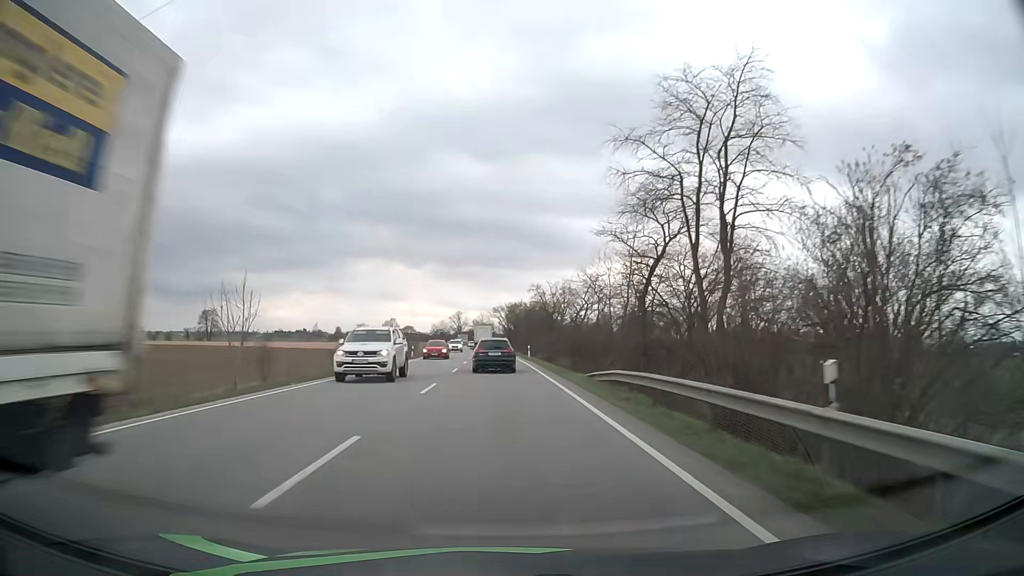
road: primary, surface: asphalt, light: Day
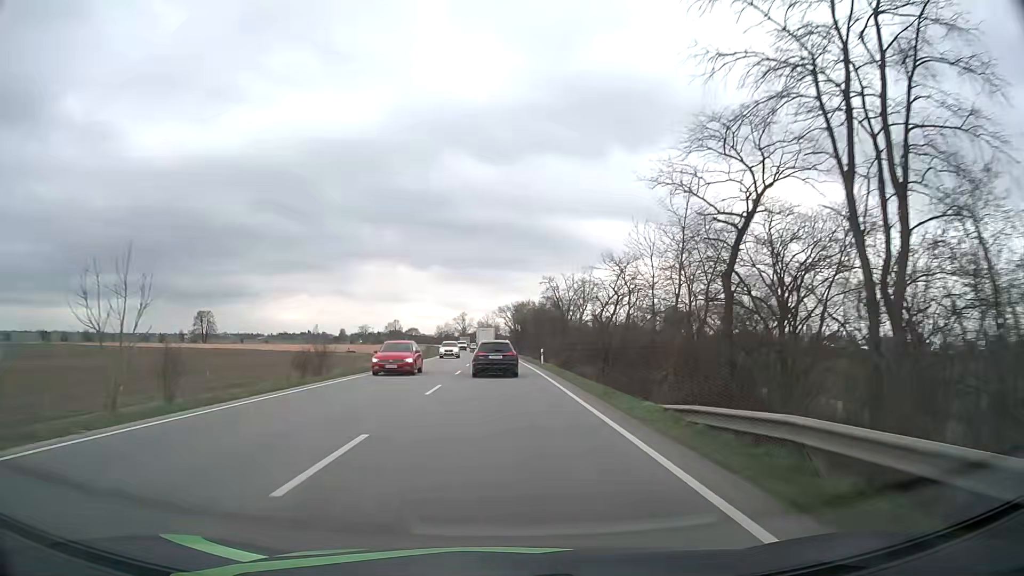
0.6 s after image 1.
(-0.1, +11.5) m; -1°
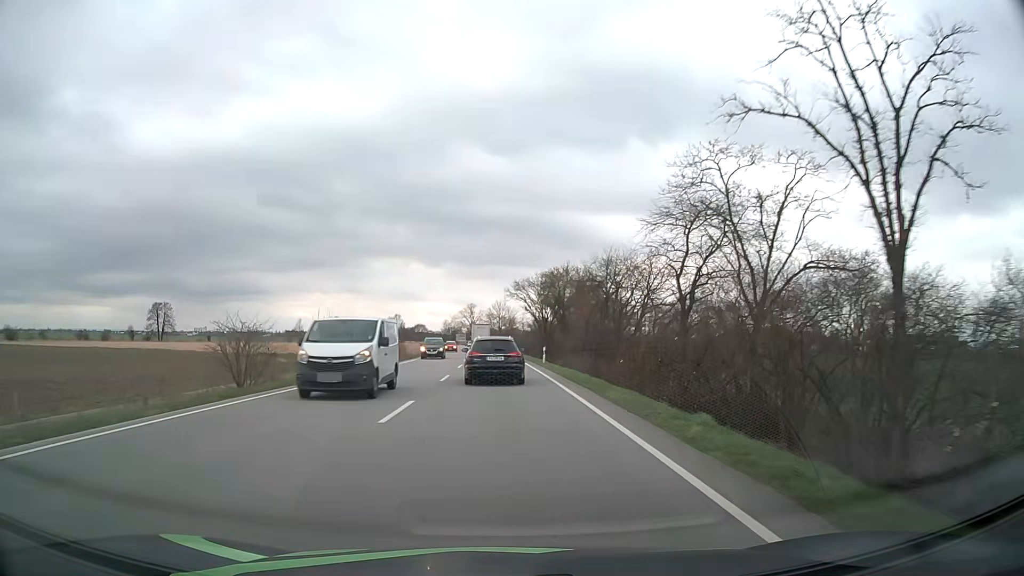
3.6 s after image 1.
(-0.6, +54.0) m; -1°
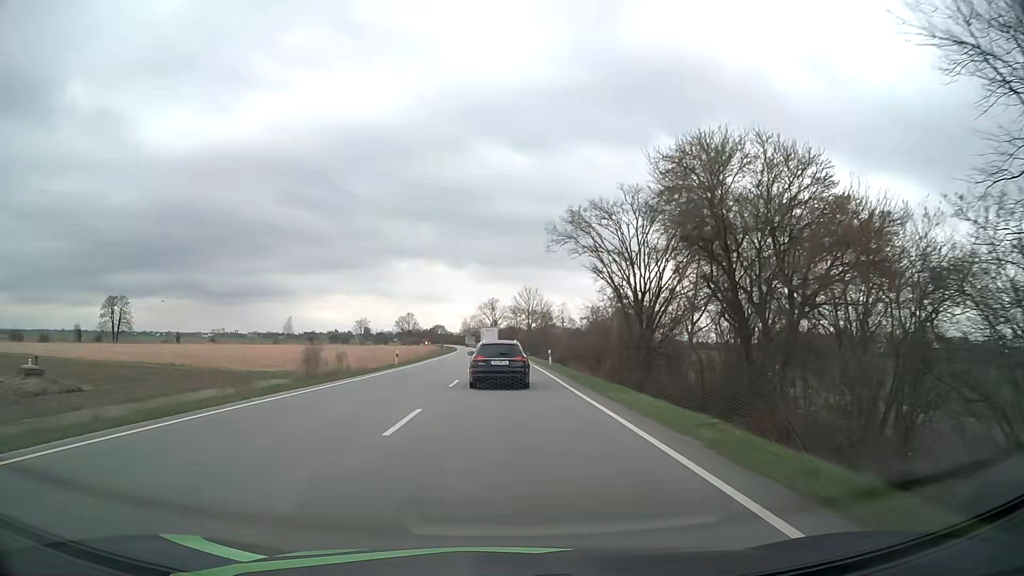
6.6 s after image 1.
(-0.8, +48.5) m; -2°
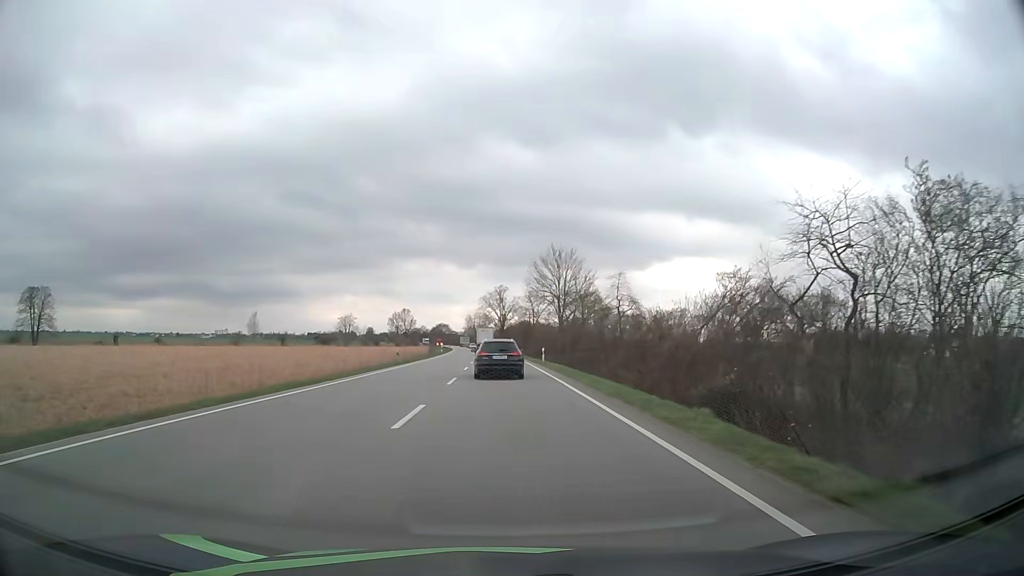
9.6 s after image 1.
(-0.3, +47.2) m; -1°
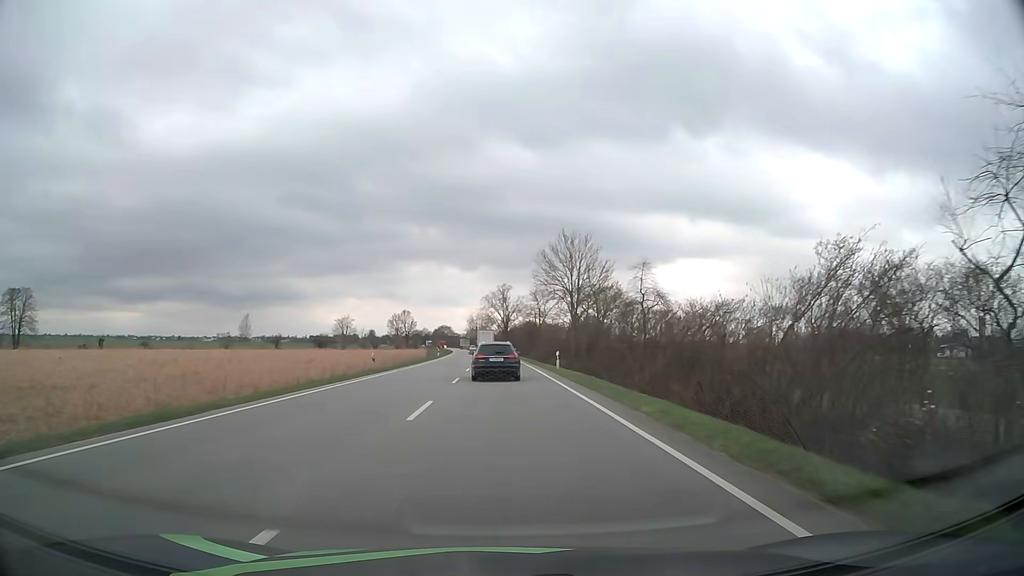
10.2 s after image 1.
(0.0, +9.8) m; 0°
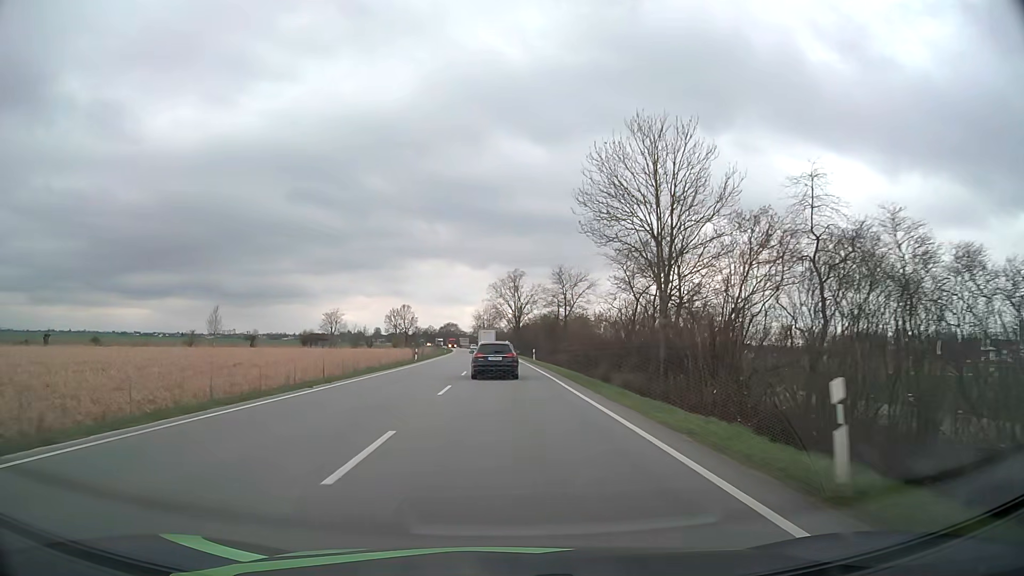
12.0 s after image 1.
(-0.3, +30.0) m; -1°
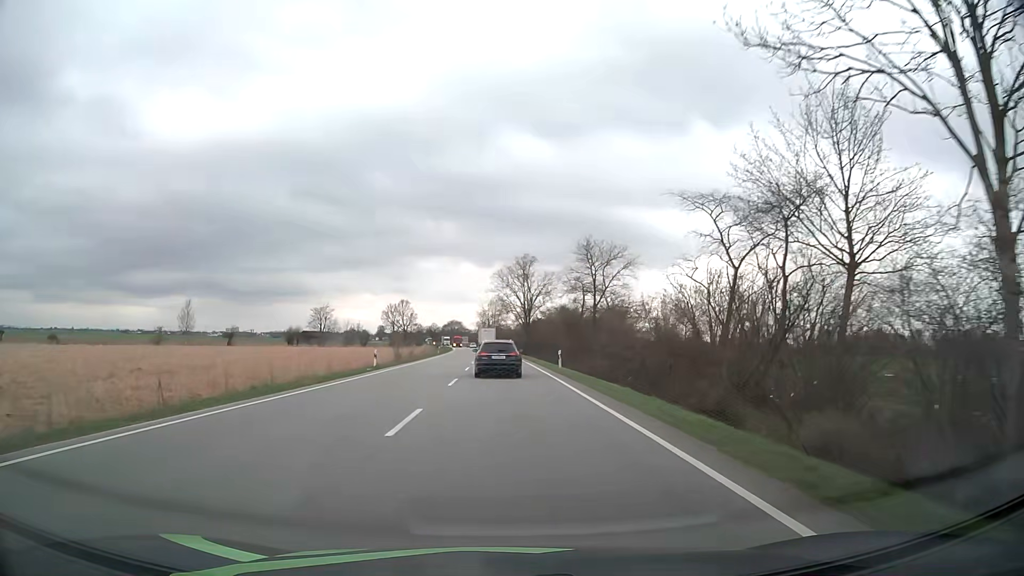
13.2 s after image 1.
(-0.1, +20.5) m; 0°
(0, +10) (0, +20) (0, +30) (0, +40) (0, +50) (-1, +60) (-1, +70) (-1, +80) (-2, +90) (-2, +100) m
